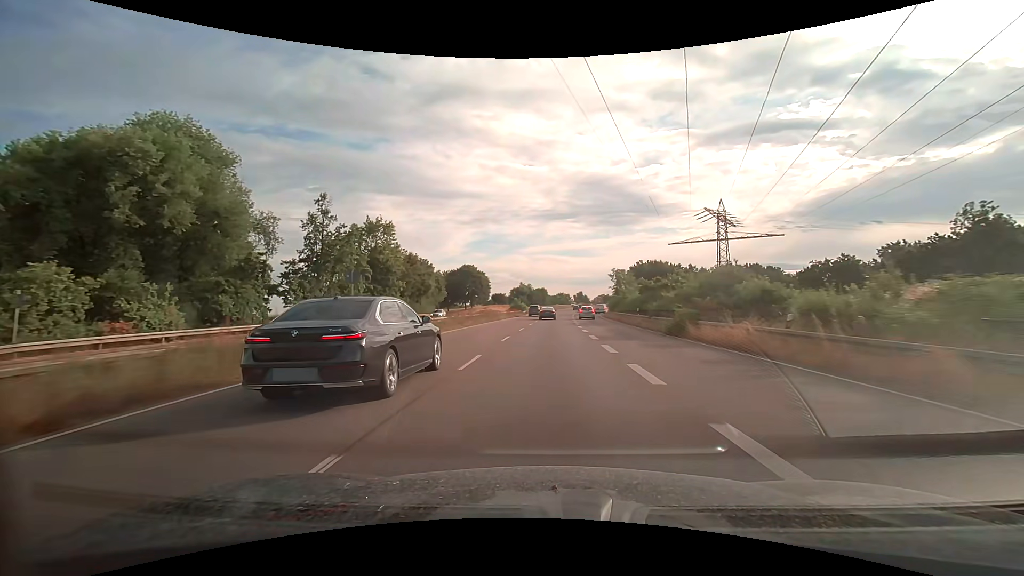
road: trunk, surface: asphalt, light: Day
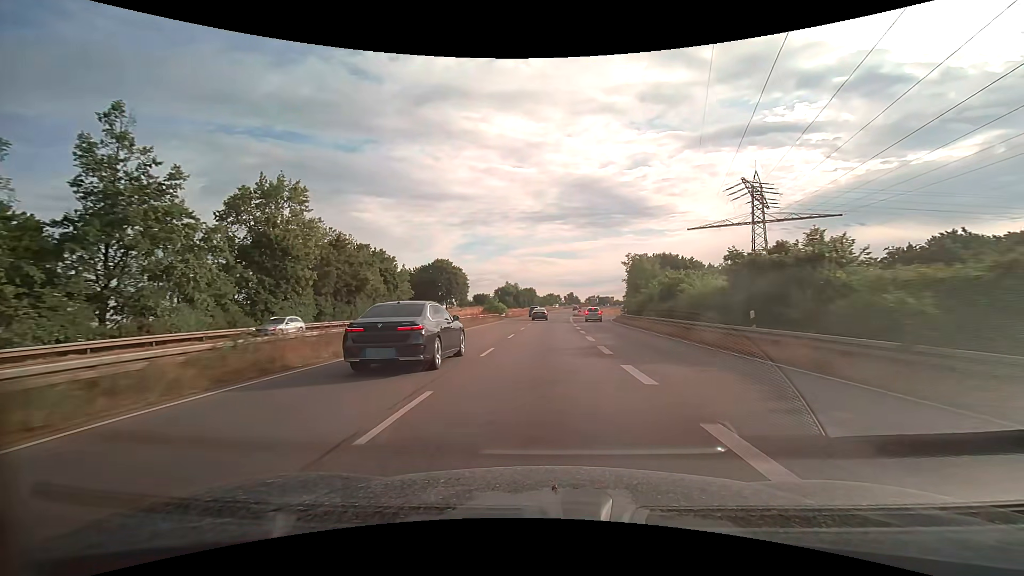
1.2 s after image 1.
(+0.3, +24.2) m; +1°
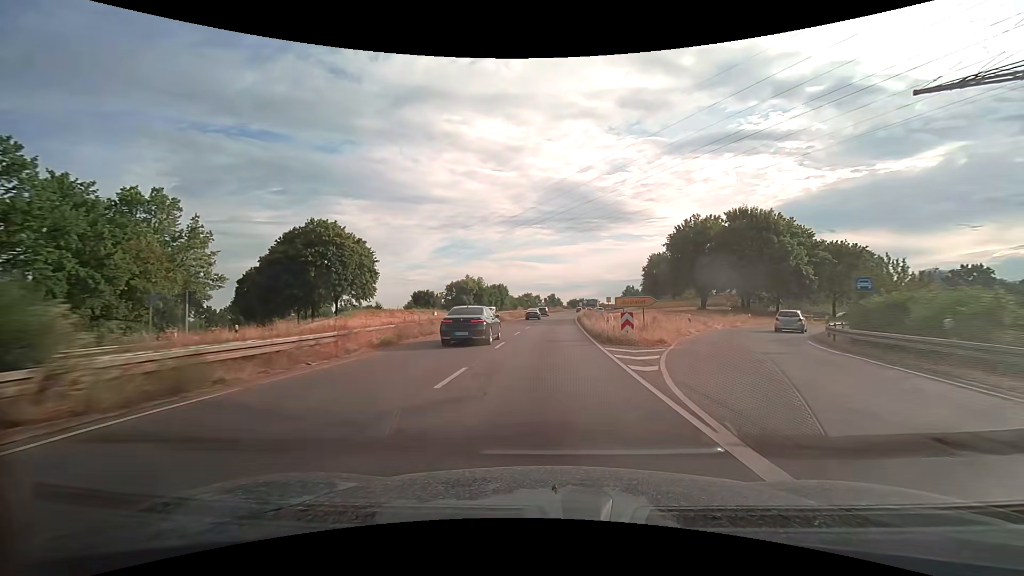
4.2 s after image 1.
(+1.2, +60.4) m; +2°
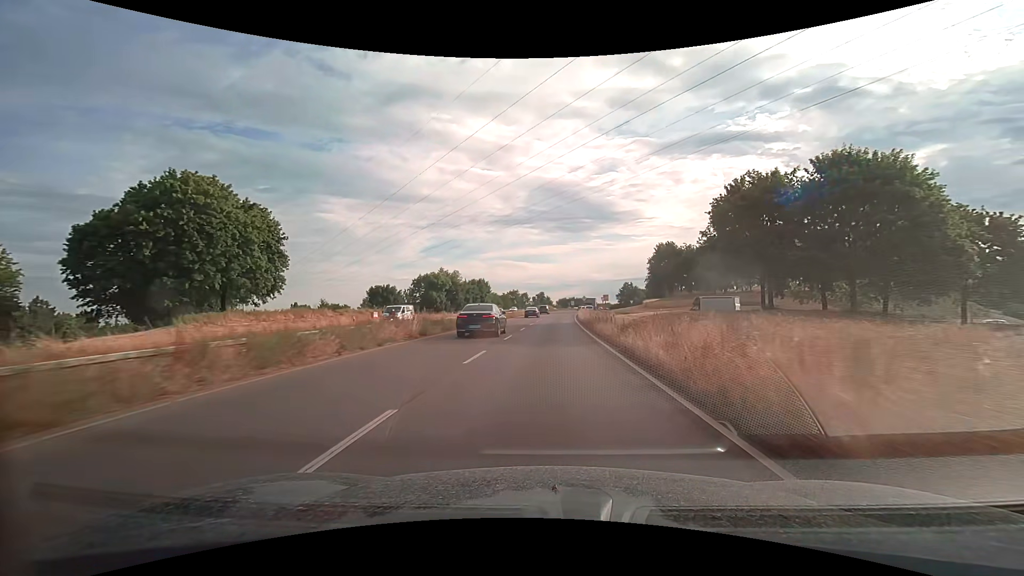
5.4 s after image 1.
(+0.2, +23.8) m; +1°
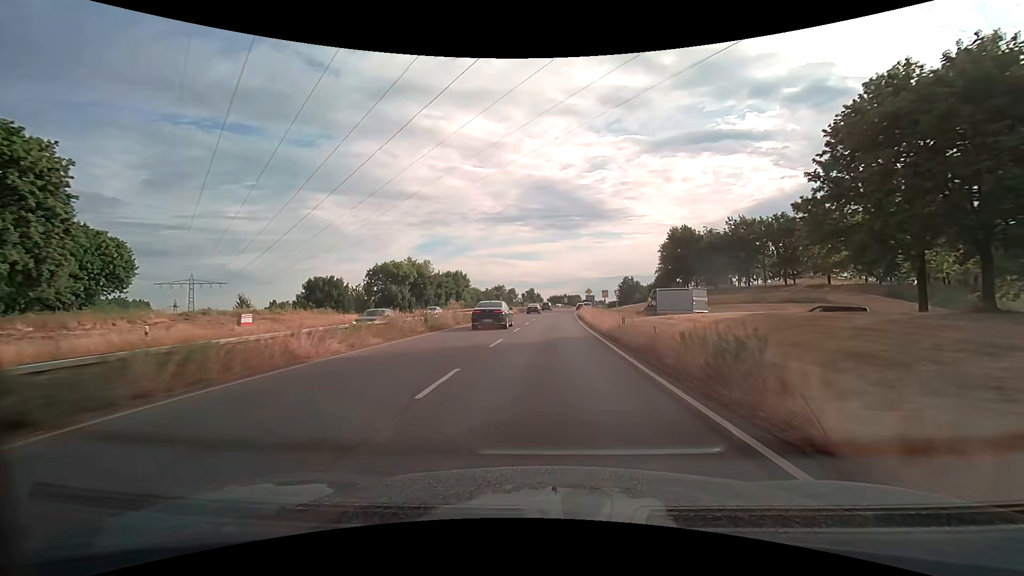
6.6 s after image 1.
(+0.2, +22.8) m; +1°
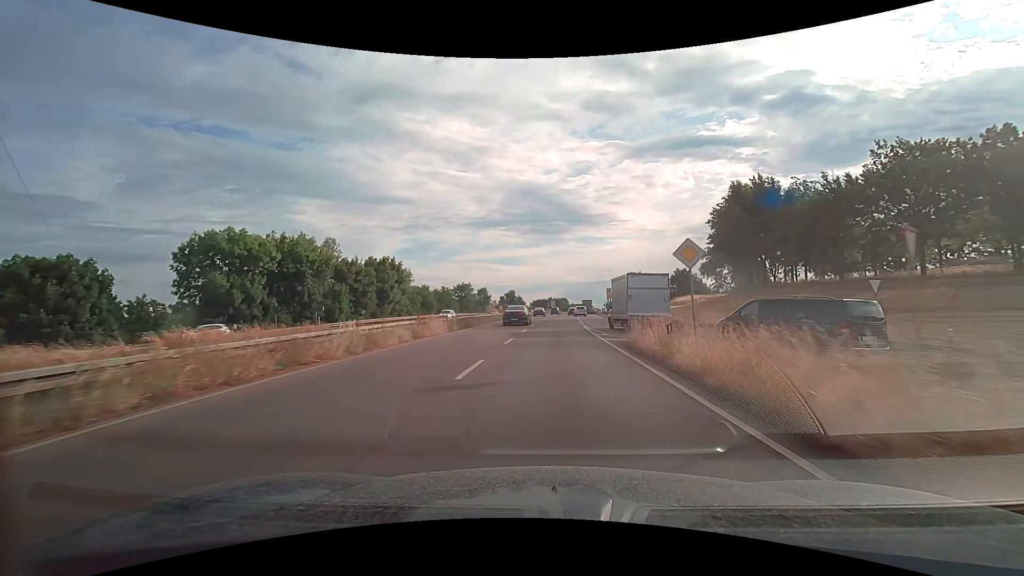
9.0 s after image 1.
(+0.7, +42.1) m; +2°
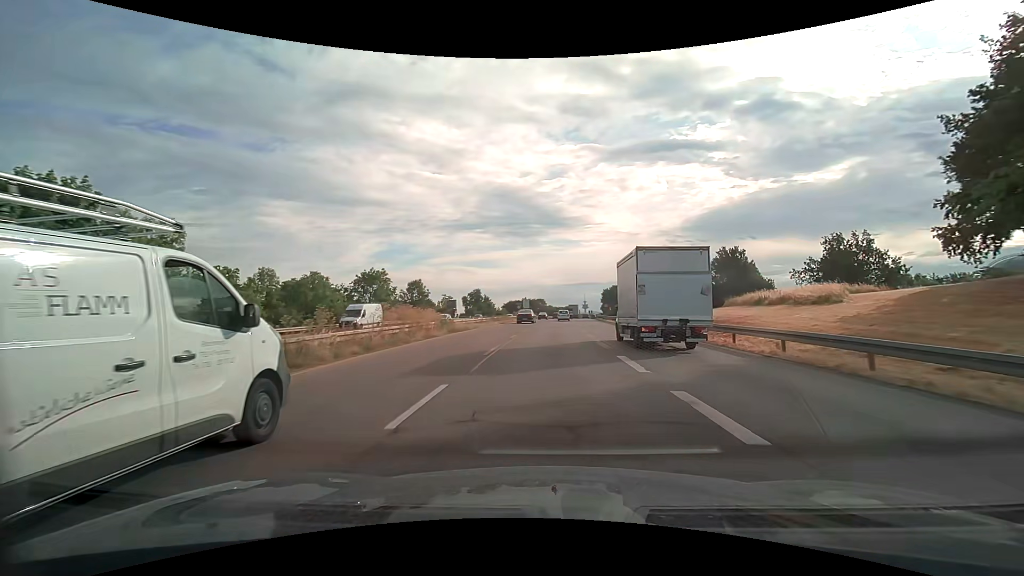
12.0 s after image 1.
(+1.3, +48.5) m; +3°
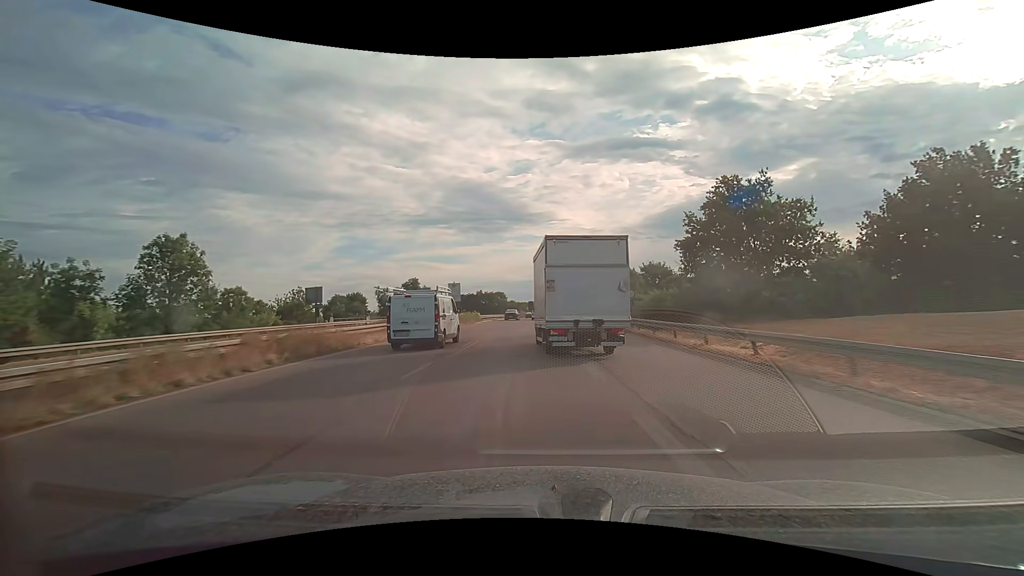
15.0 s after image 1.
(+1.6, +49.8) m; +4°
(0, +10) (0, +20) (+1, +30) (+2, +40) (+2, +50) (+3, +60) (+3, +70) (+3, +80) (+4, +90) (+4, +100) m
